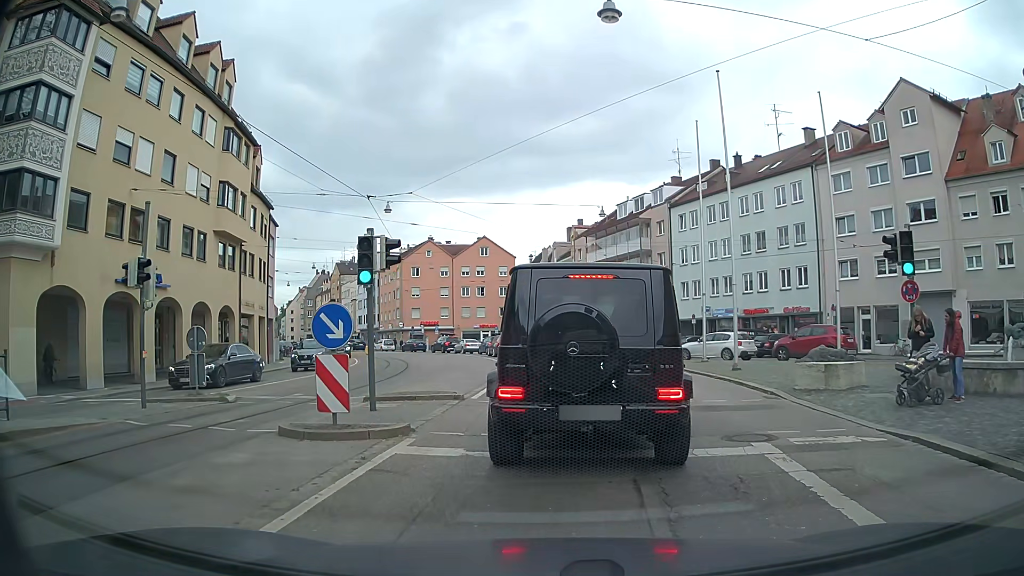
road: tertiary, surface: asphalt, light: Day
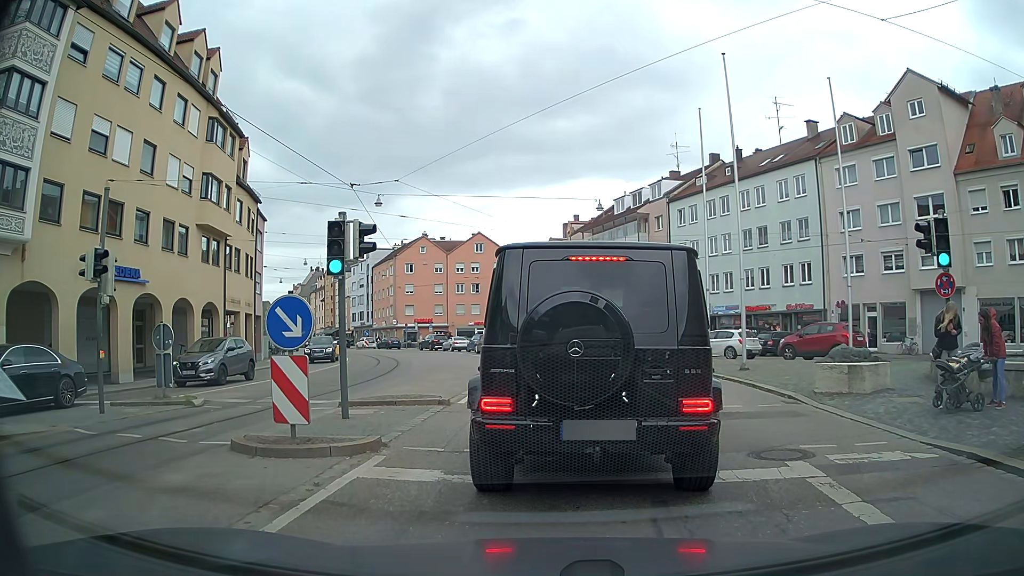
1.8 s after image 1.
(0.0, +1.3) m; +1°
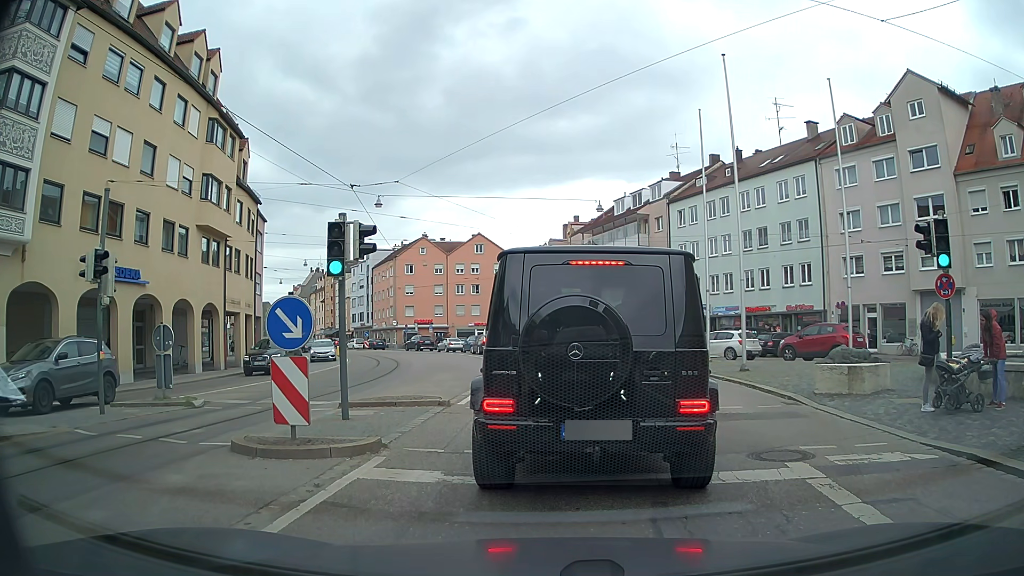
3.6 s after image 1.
(0.0, +0.1) m; 0°
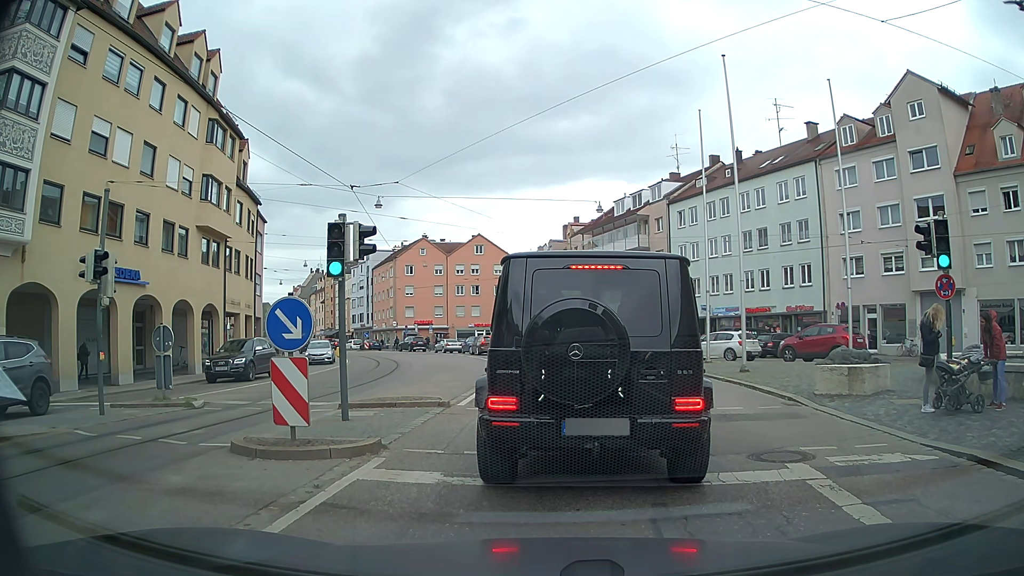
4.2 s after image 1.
(0.0, 0.0) m; 0°
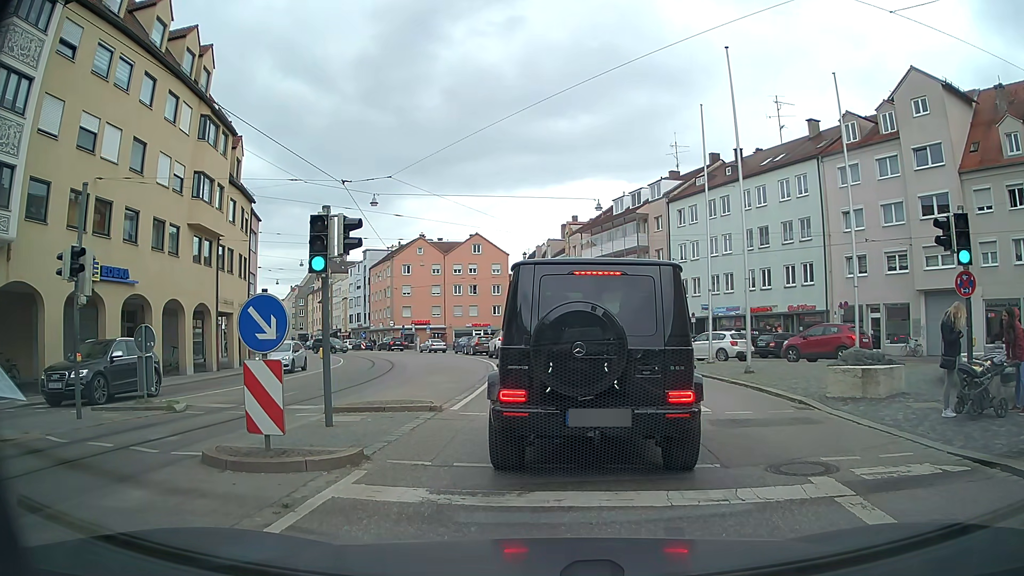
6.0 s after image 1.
(0.0, +0.7) m; 0°
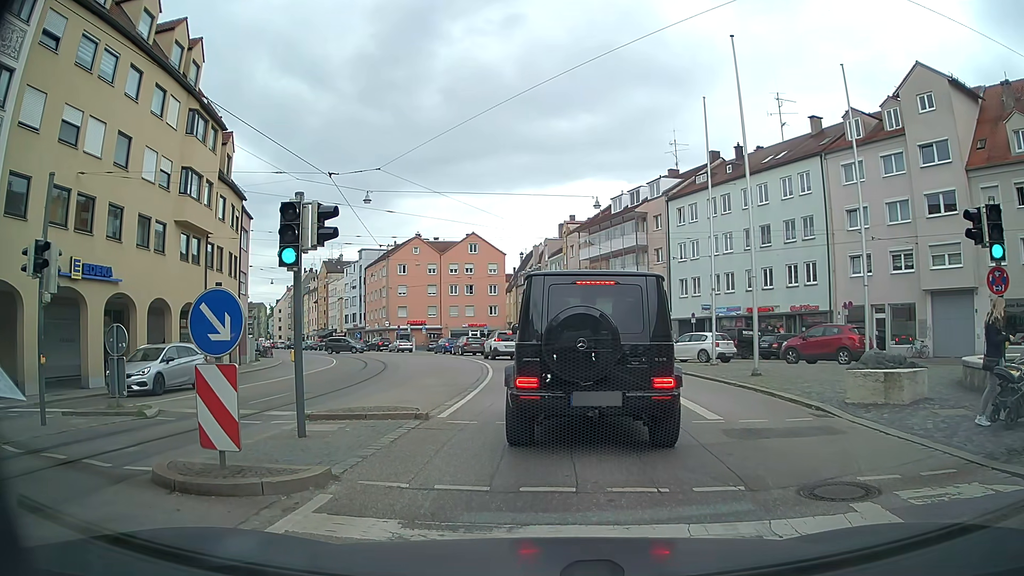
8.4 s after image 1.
(0.0, +1.0) m; 0°
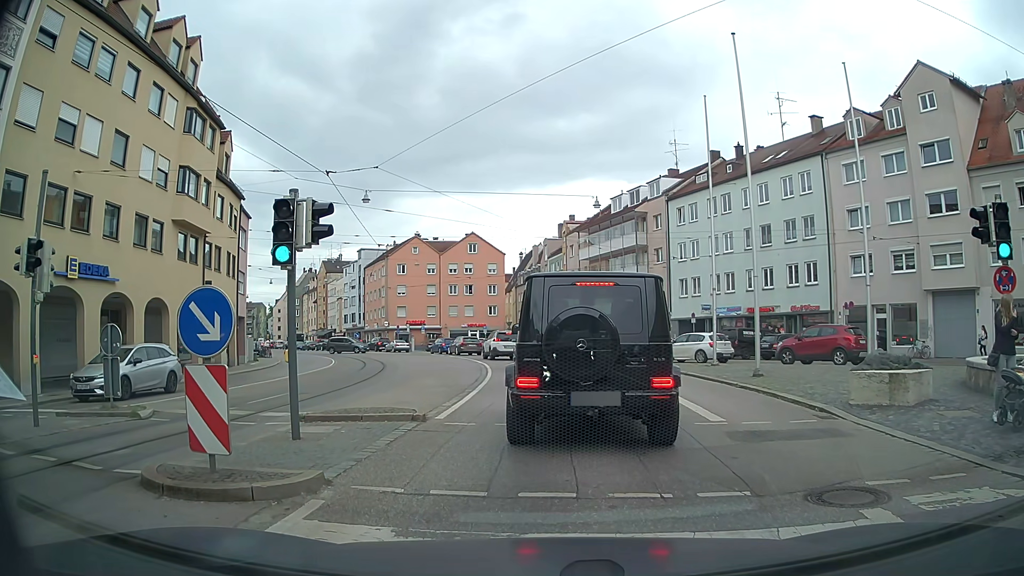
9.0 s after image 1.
(0.0, +0.2) m; 0°
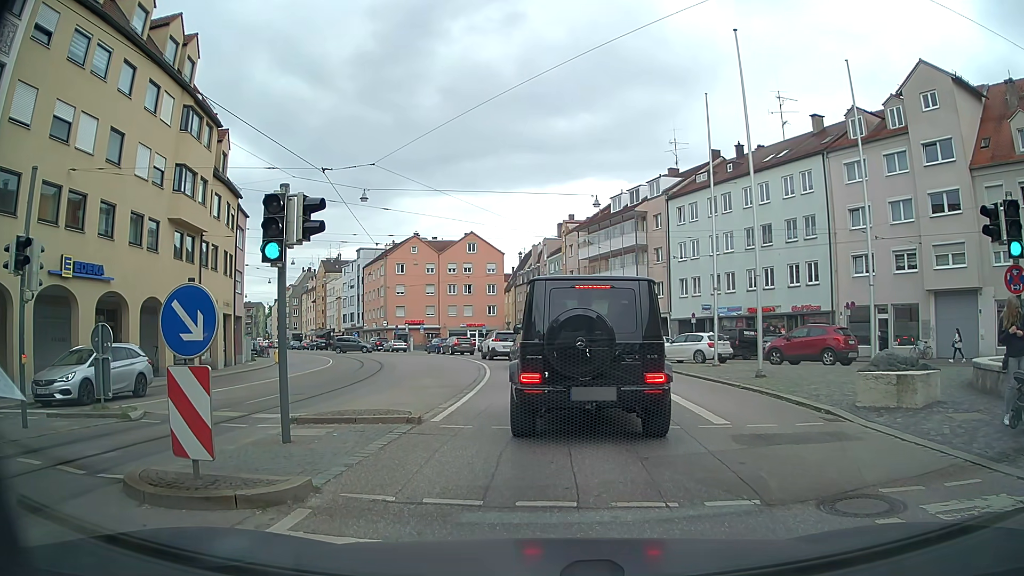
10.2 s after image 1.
(0.0, +0.3) m; 0°
(0, +10) (0, +20) (-1, +30) (-2, +40) (-5, +49) (-8, +59) (-13, +68) (-18, +76) (-24, +85) (-29, +93) m
